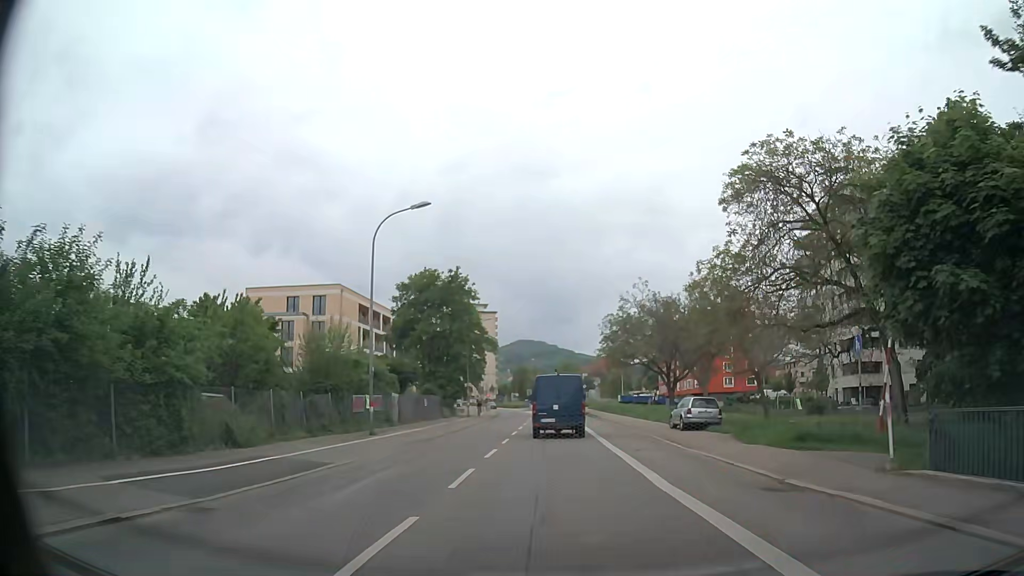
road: secondary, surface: asphalt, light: Day
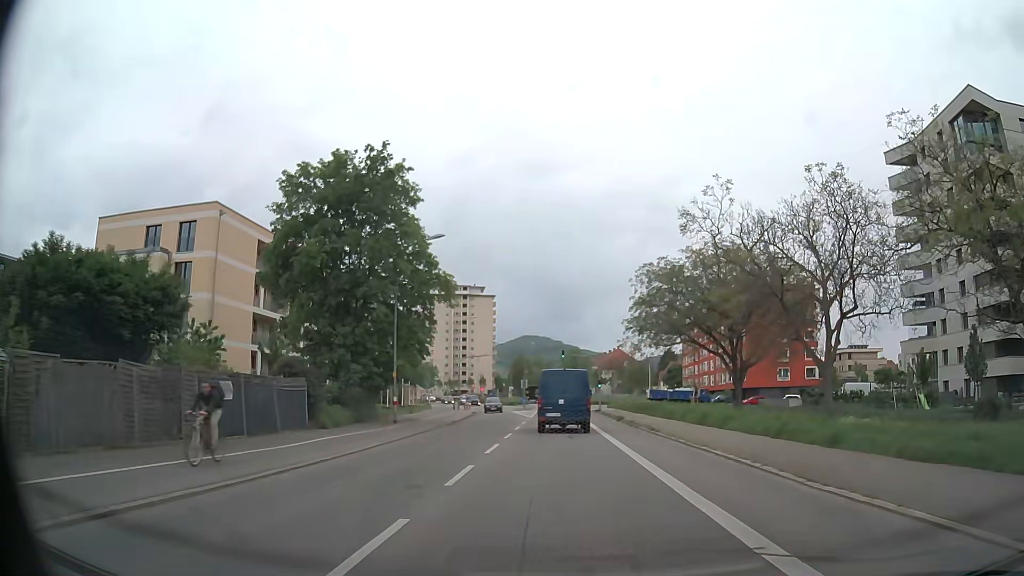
(+0.3, +30.6) m; 0°
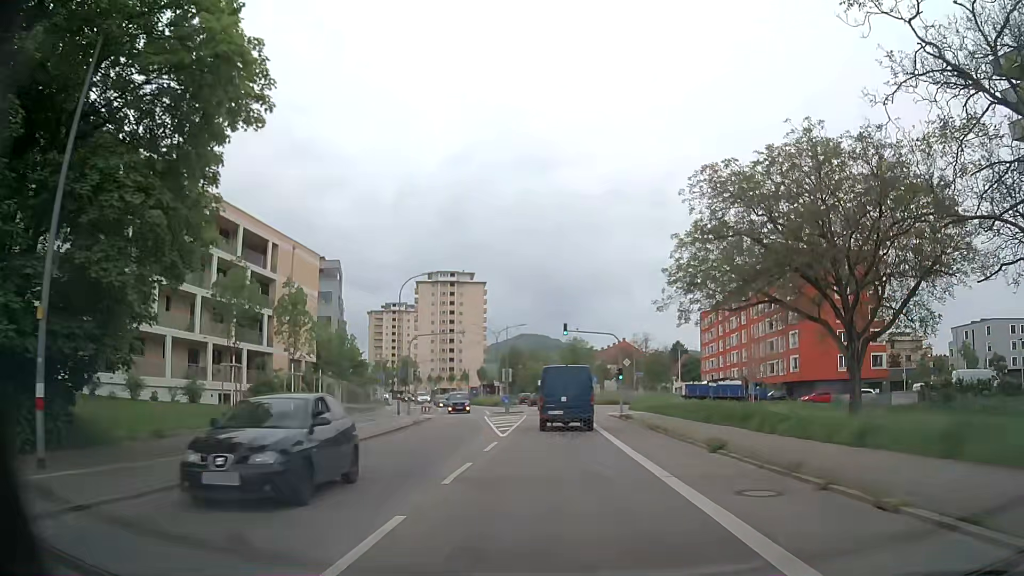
(+0.3, +23.9) m; +1°
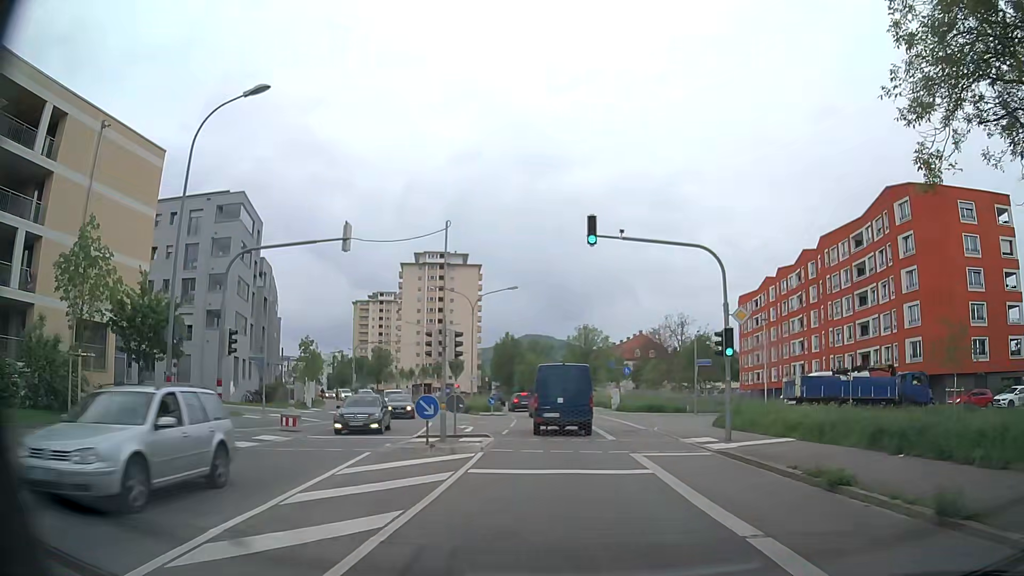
(0.0, +28.3) m; -2°
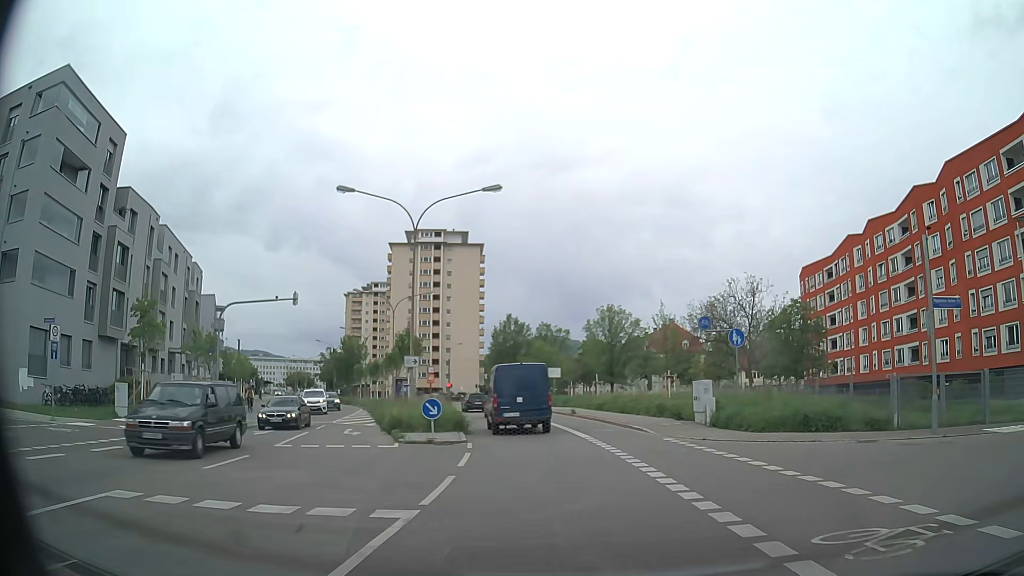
(+0.5, +26.1) m; 0°
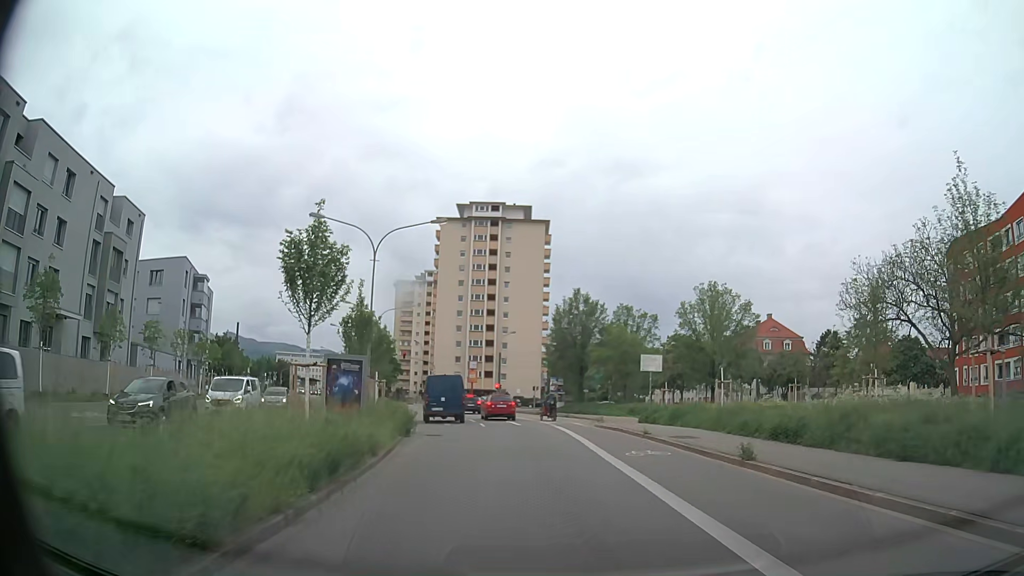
(-0.9, +24.1) m; -6°
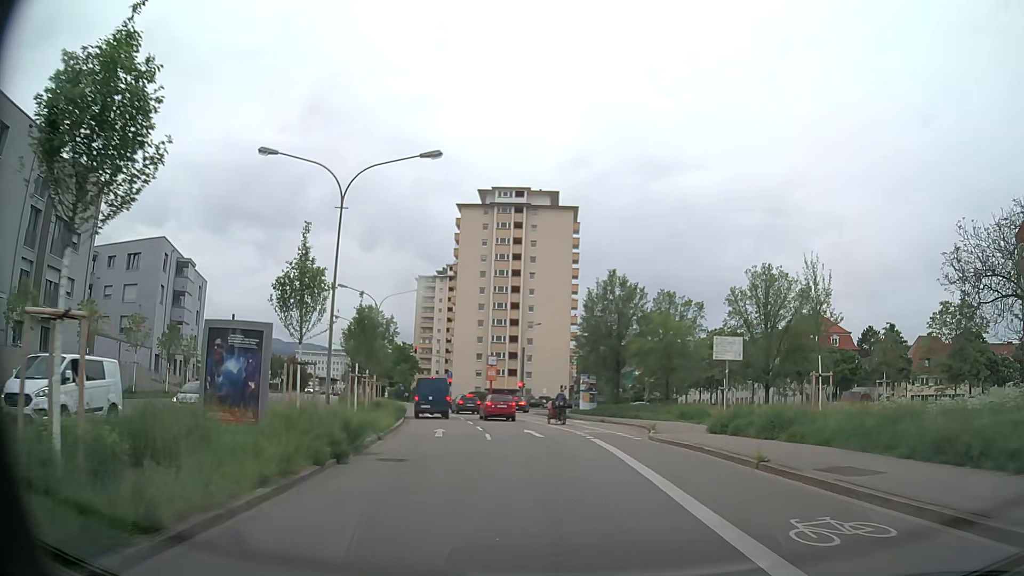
(-0.2, +9.5) m; -2°
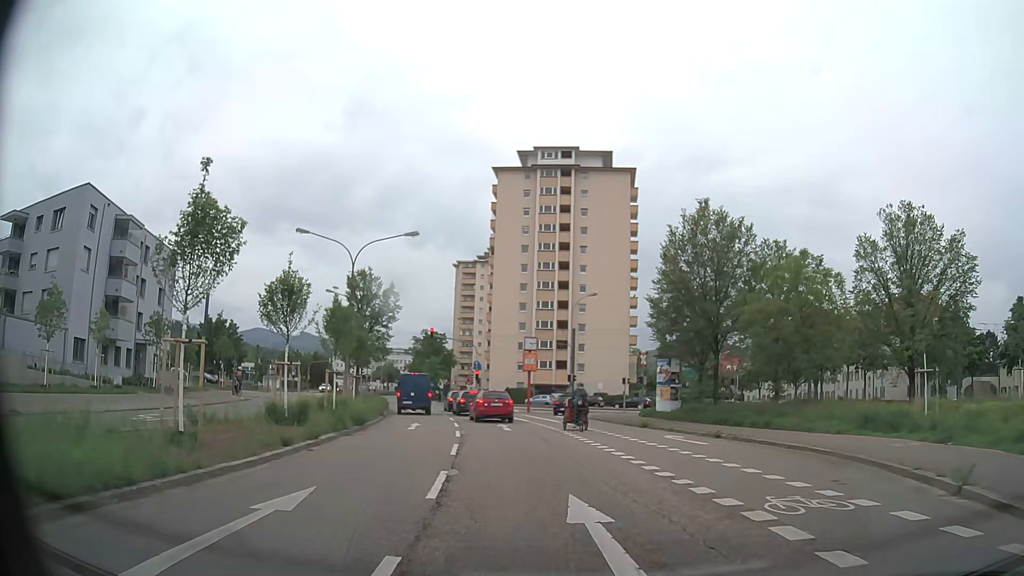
(-0.7, +18.5) m; -5°
(0, +10) (-1, +20) (-3, +30) (-4, +40) (-7, +49) (-9, +59) (-12, +69) (-15, +78) (-18, +88) (-21, +97) m
